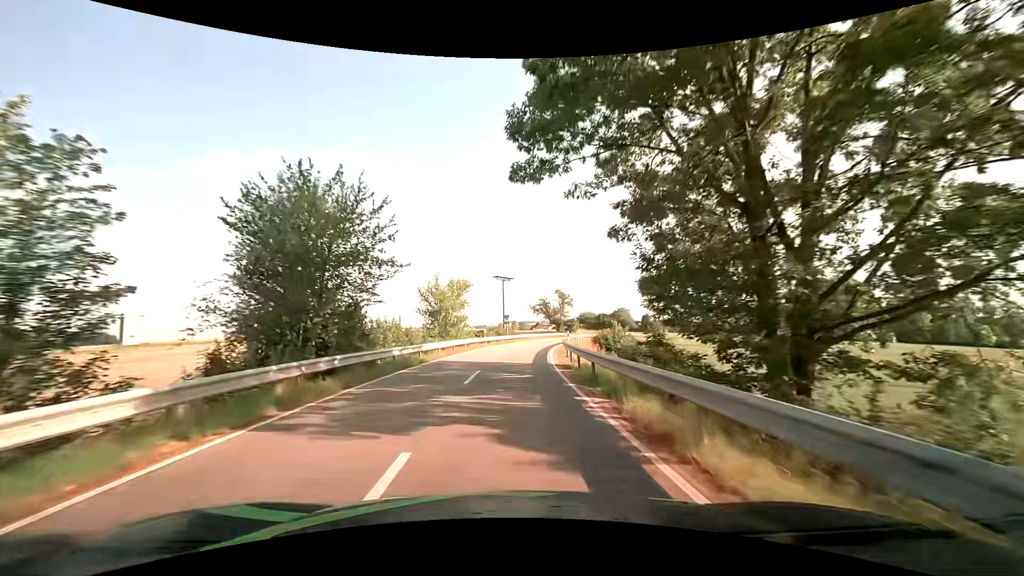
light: Day
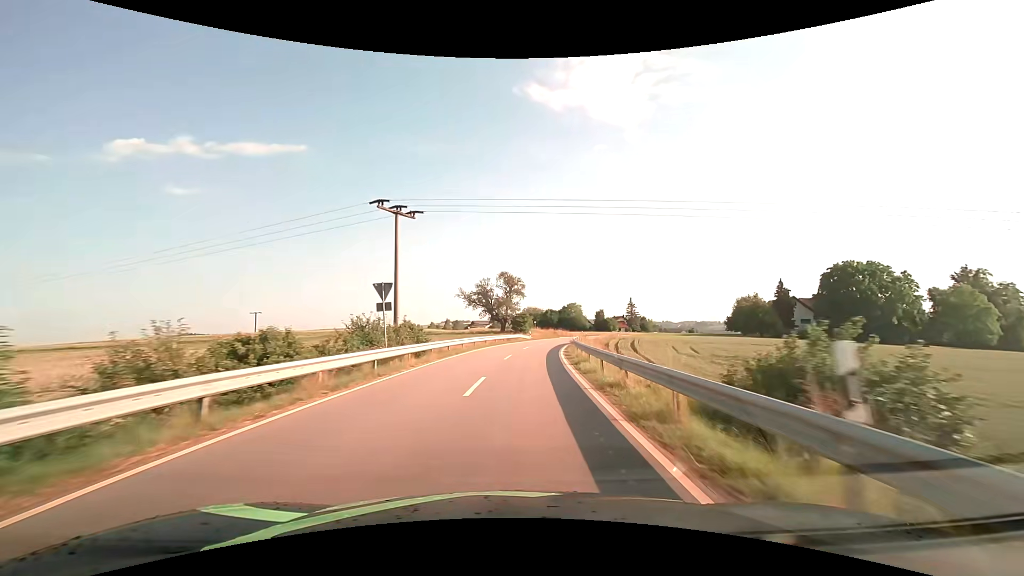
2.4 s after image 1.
(+1.4, +39.3) m; +7°
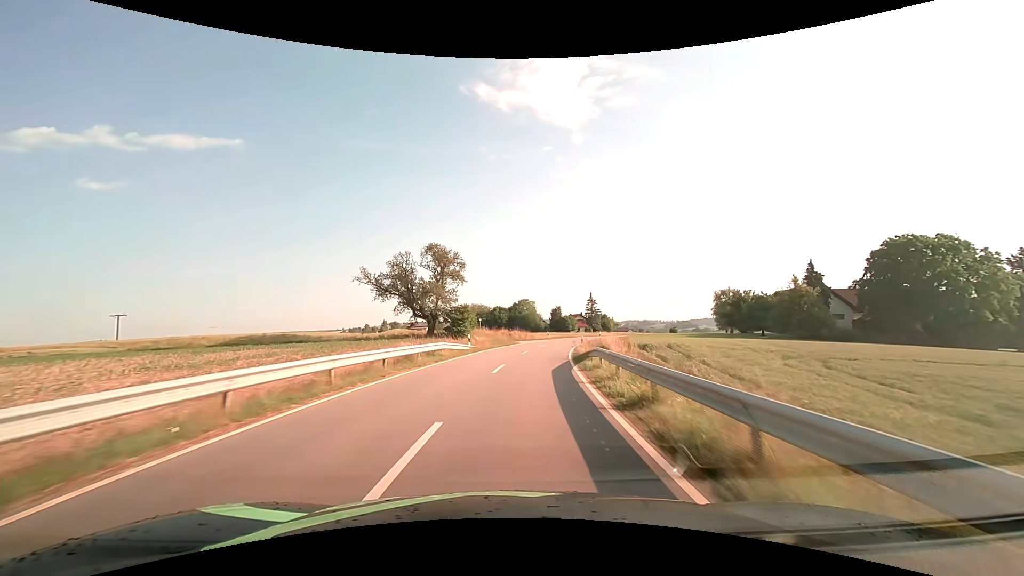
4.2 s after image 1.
(+1.7, +31.1) m; +6°
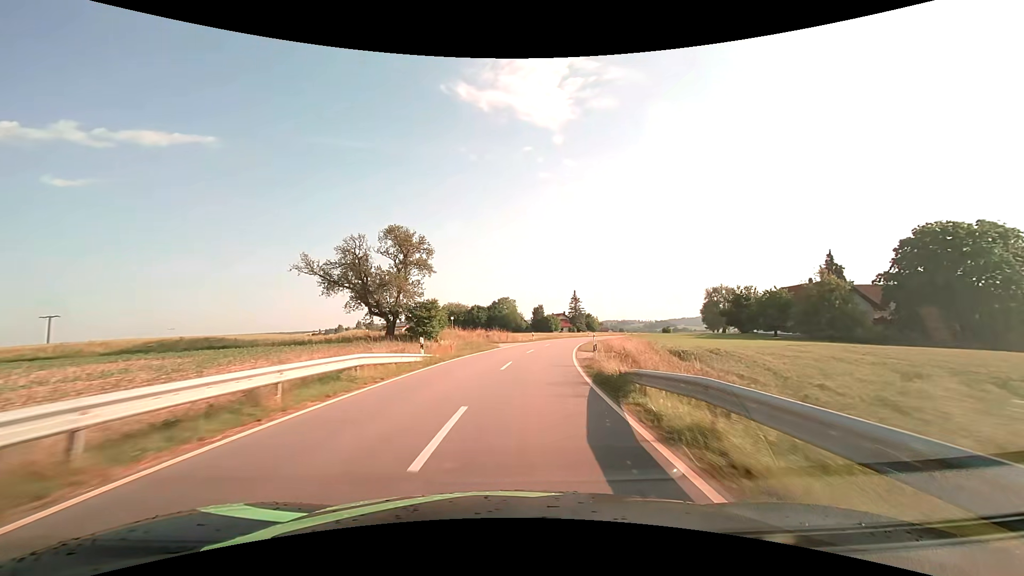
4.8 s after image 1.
(+0.2, +10.7) m; +2°
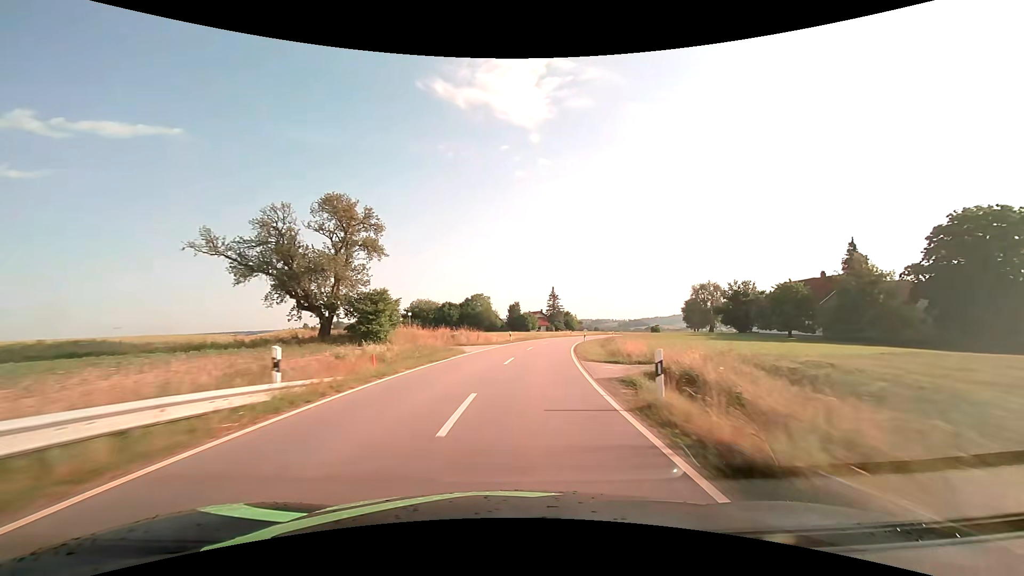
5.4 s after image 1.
(+0.2, +10.8) m; +3°
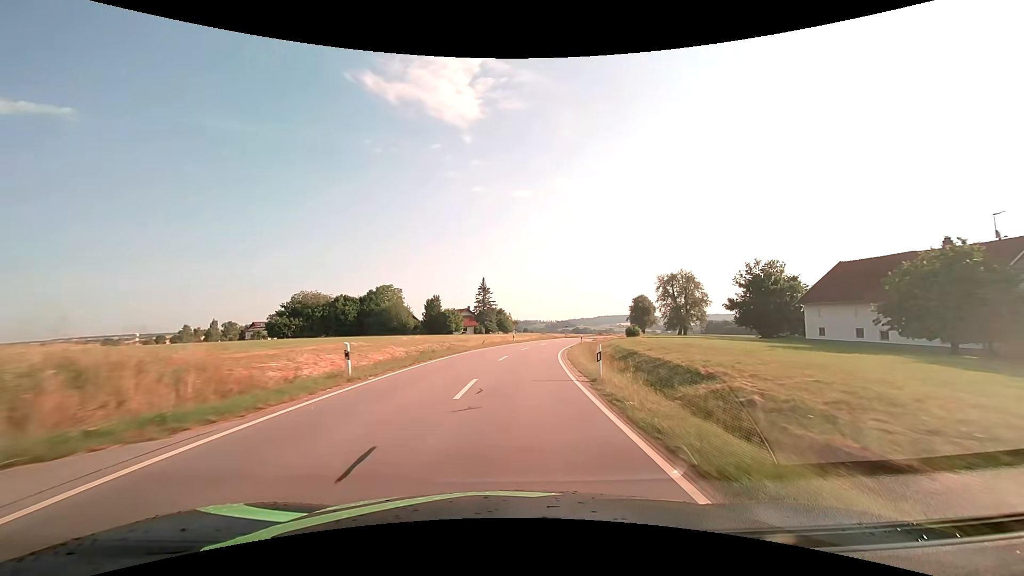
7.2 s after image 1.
(+2.5, +33.1) m; +8°
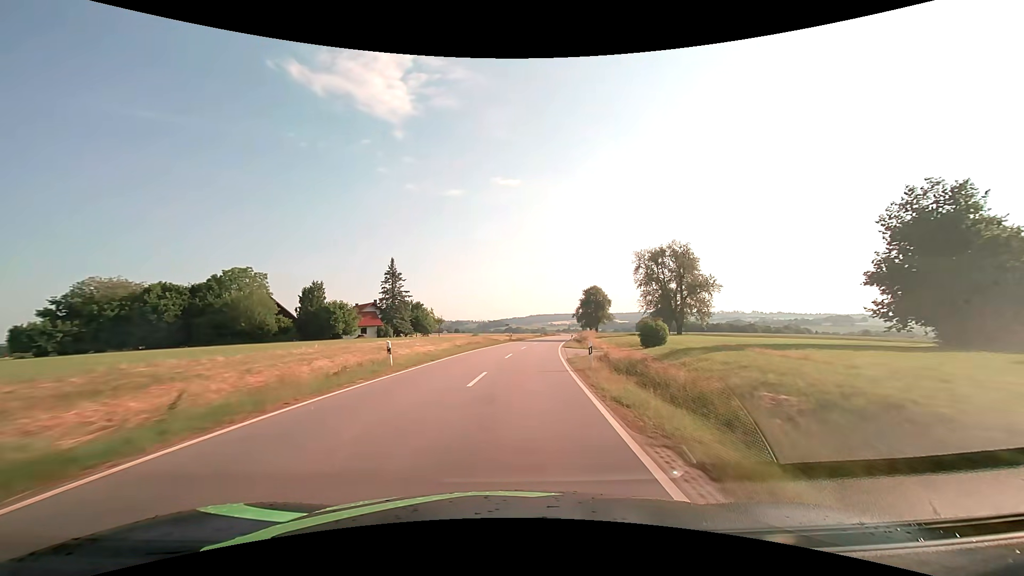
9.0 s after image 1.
(+2.3, +34.4) m; +8°
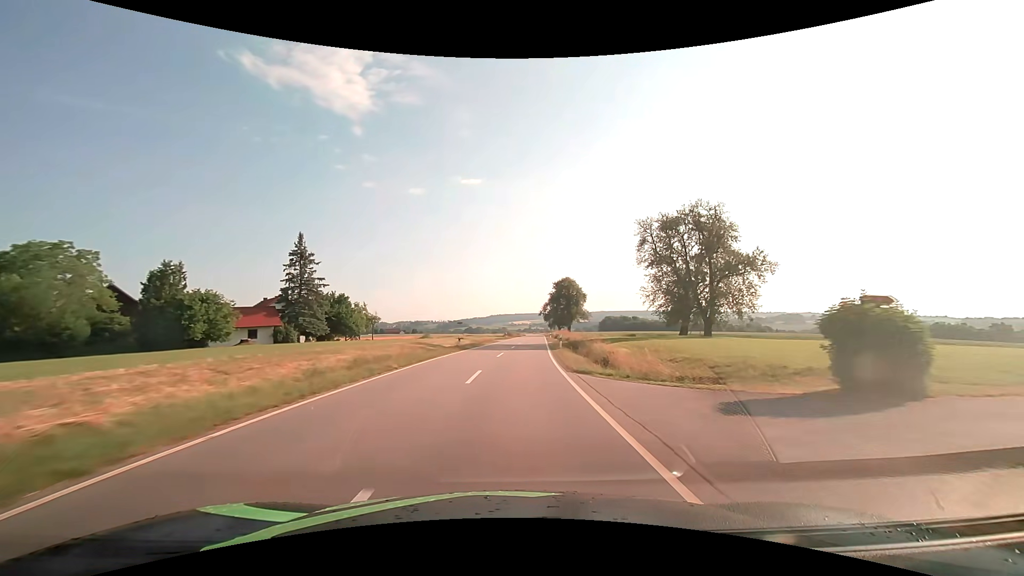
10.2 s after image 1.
(+1.0, +23.6) m; +5°
(0, +10) (+1, +20) (+1, +30) (+2, +40) (+3, +50) (+3, +60) (+4, +70) (+5, +80) (+6, +90) (+6, +100) m
